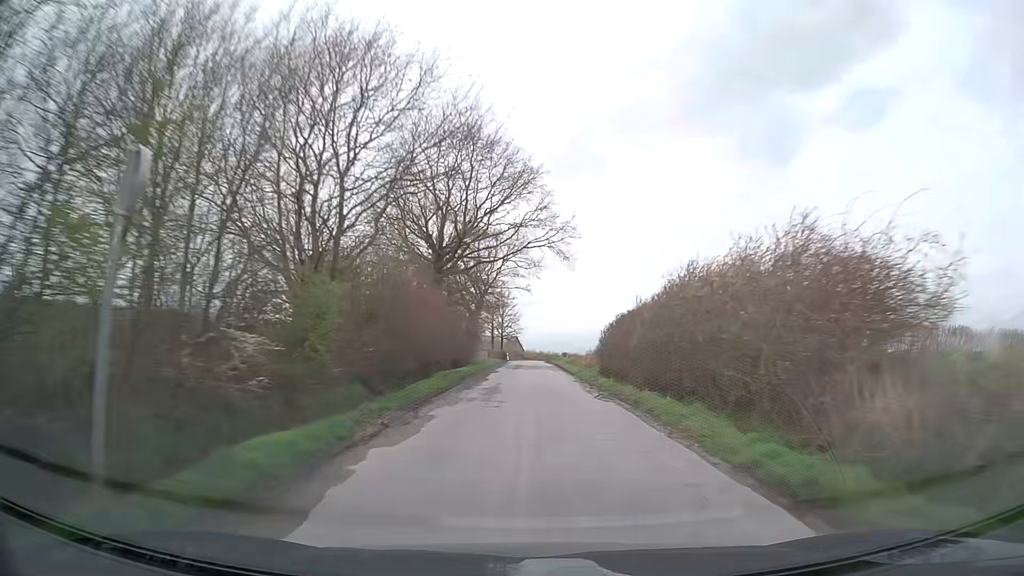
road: unclassified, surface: asphalt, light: Day
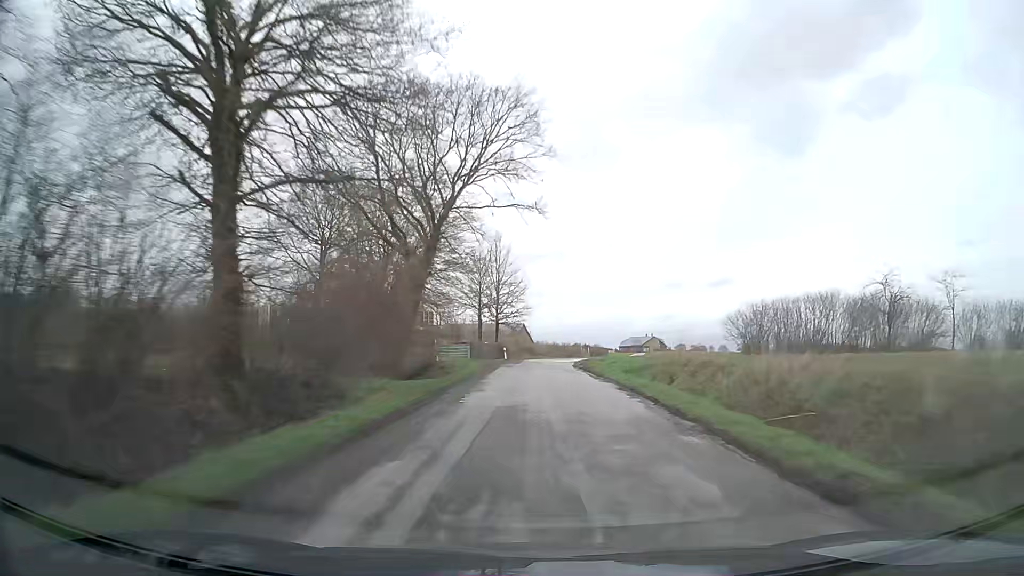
(-0.1, +42.0) m; 0°
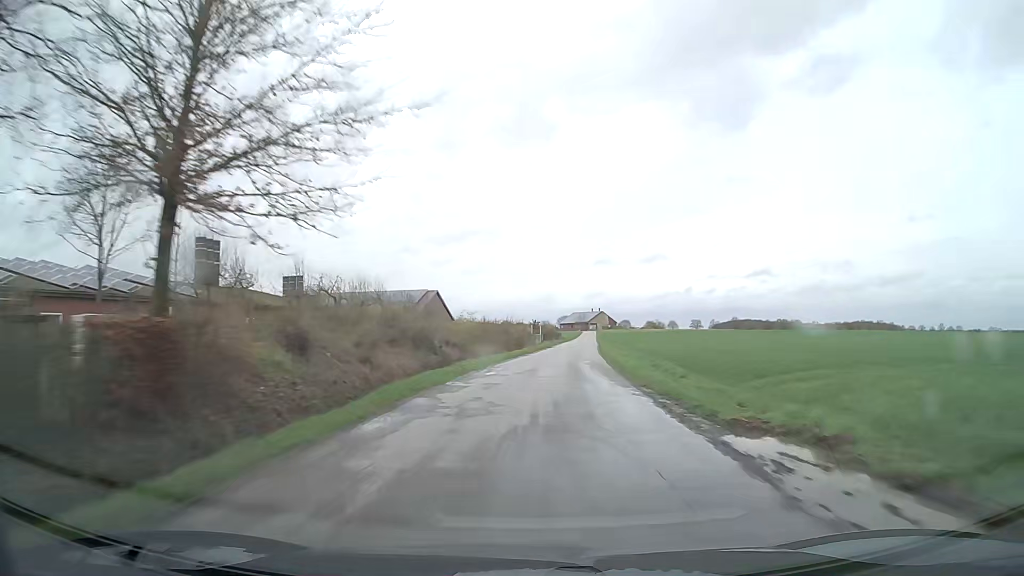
(+1.5, +57.5) m; +6°
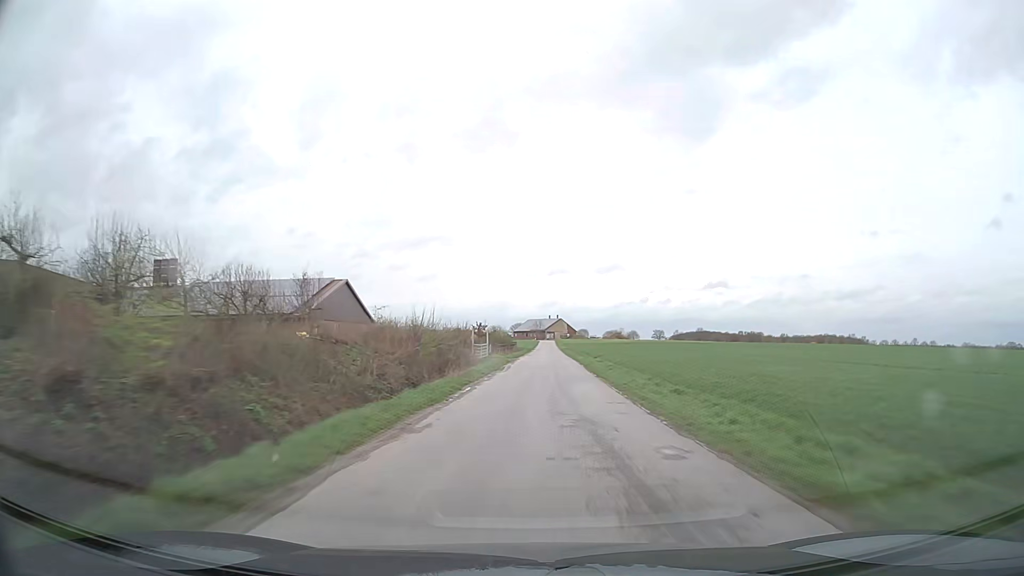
(+1.0, +29.7) m; +4°
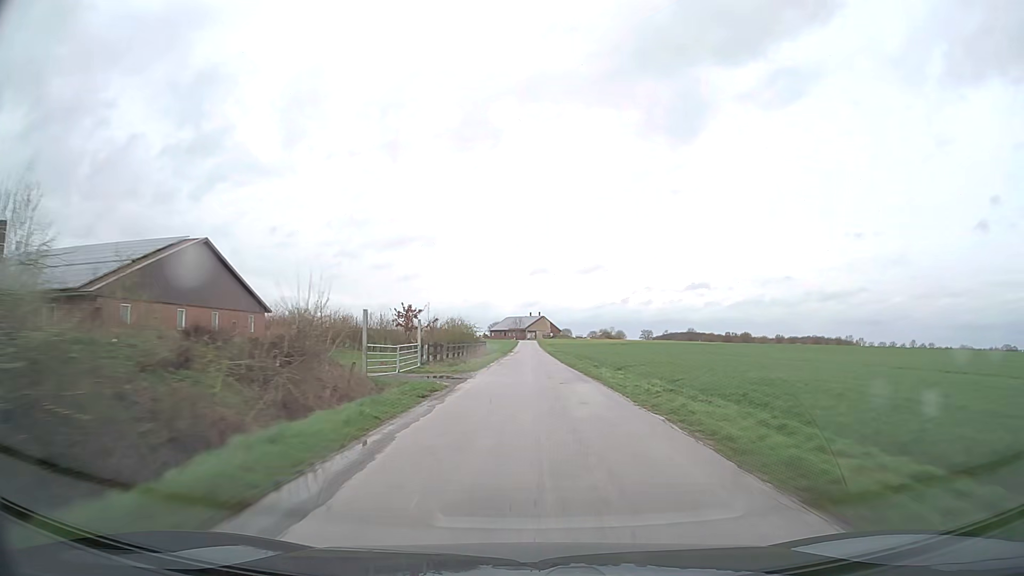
(+0.7, +30.6) m; +2°
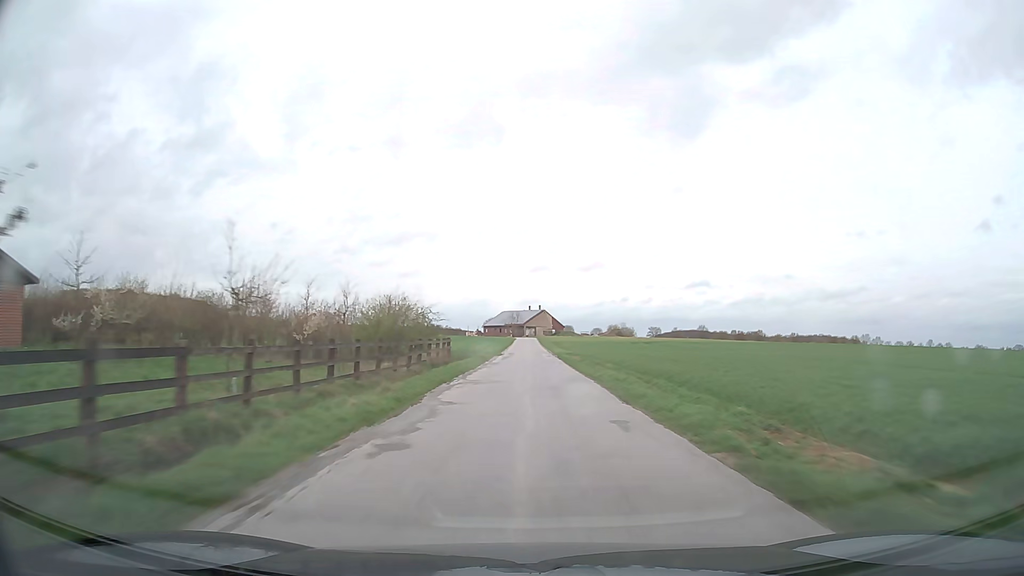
(+0.1, +31.0) m; 0°
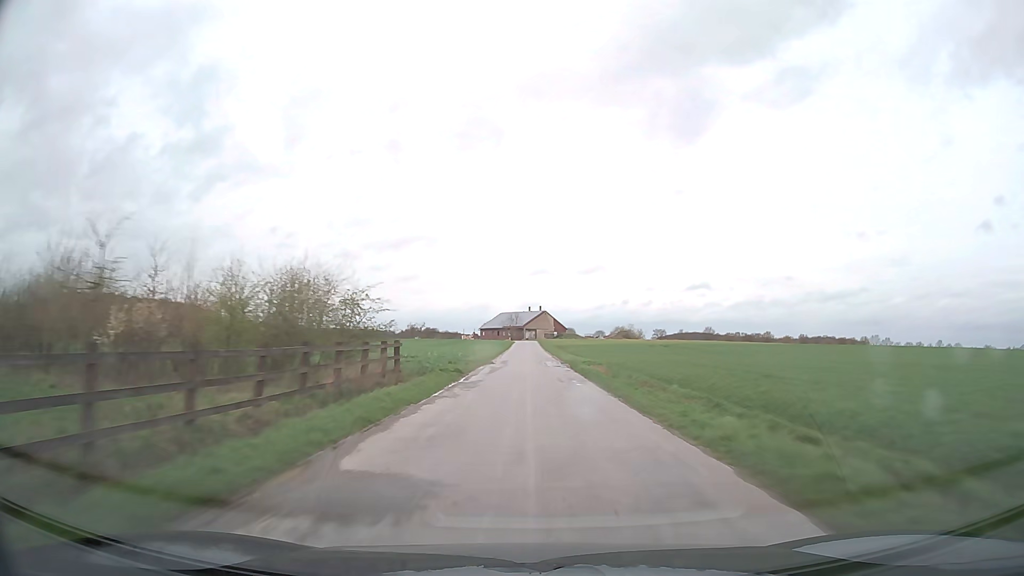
(0.0, +15.6) m; 0°
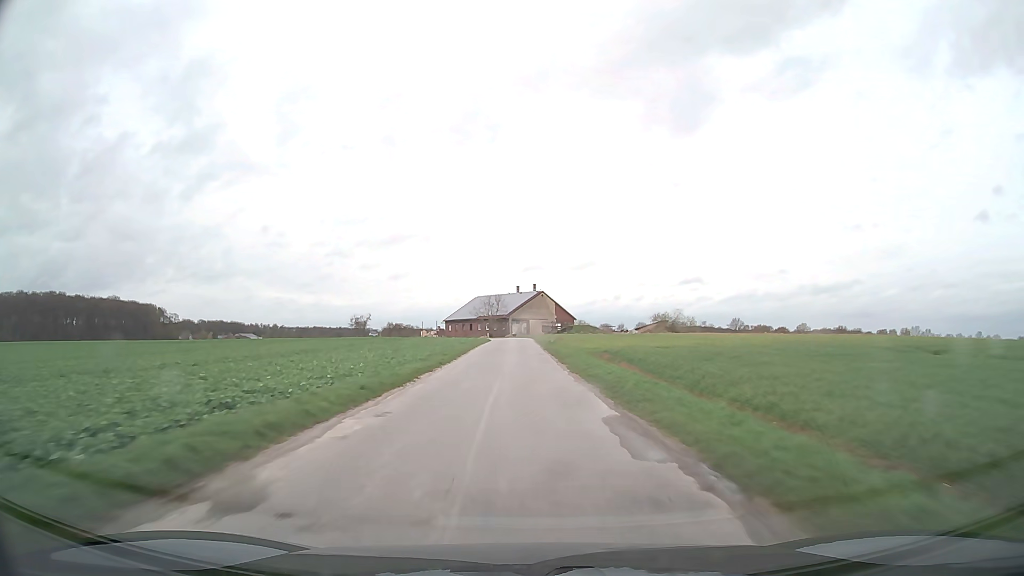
(+0.3, +70.2) m; +1°
